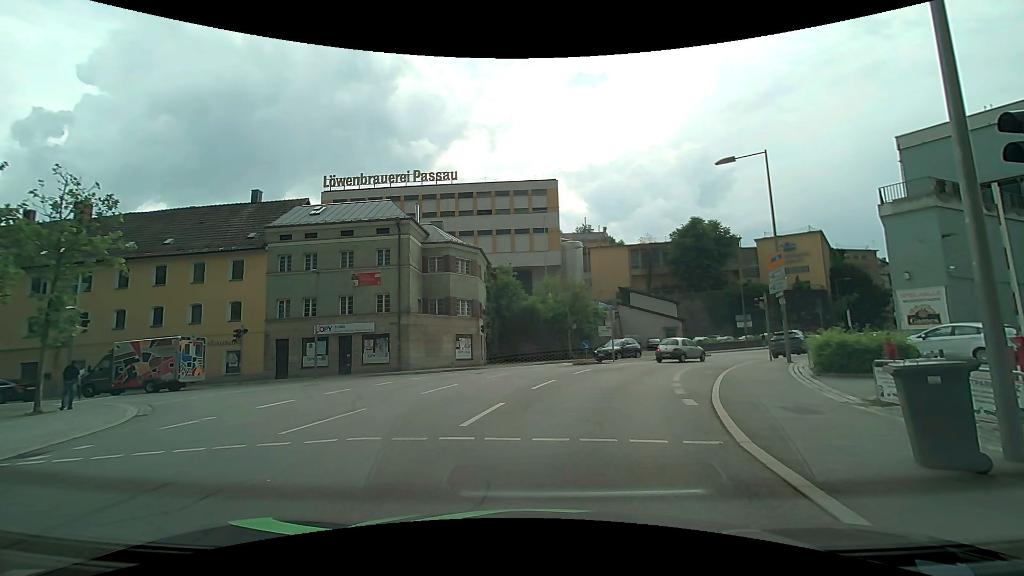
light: Day
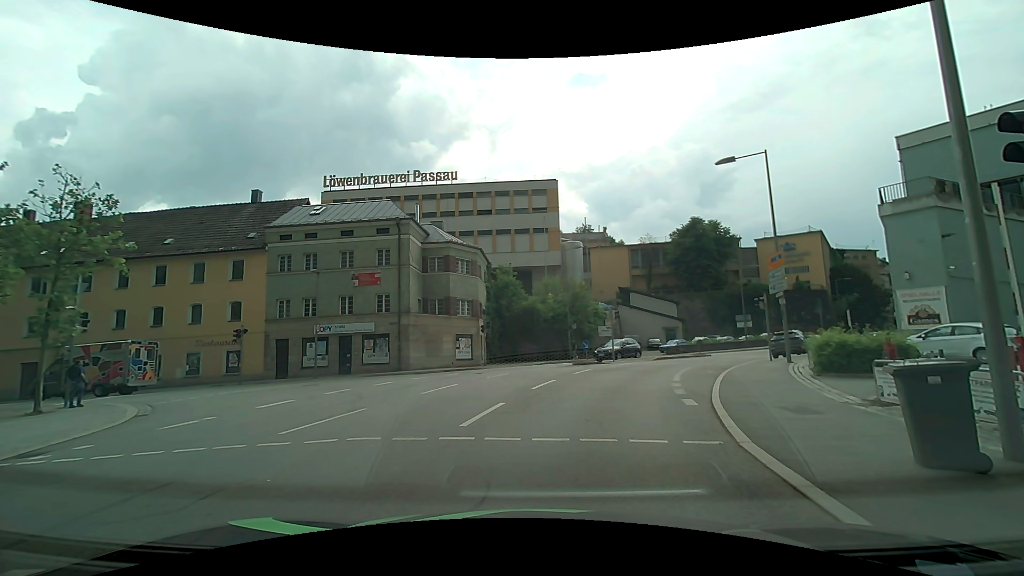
(0.0, 0.0) m; 0°
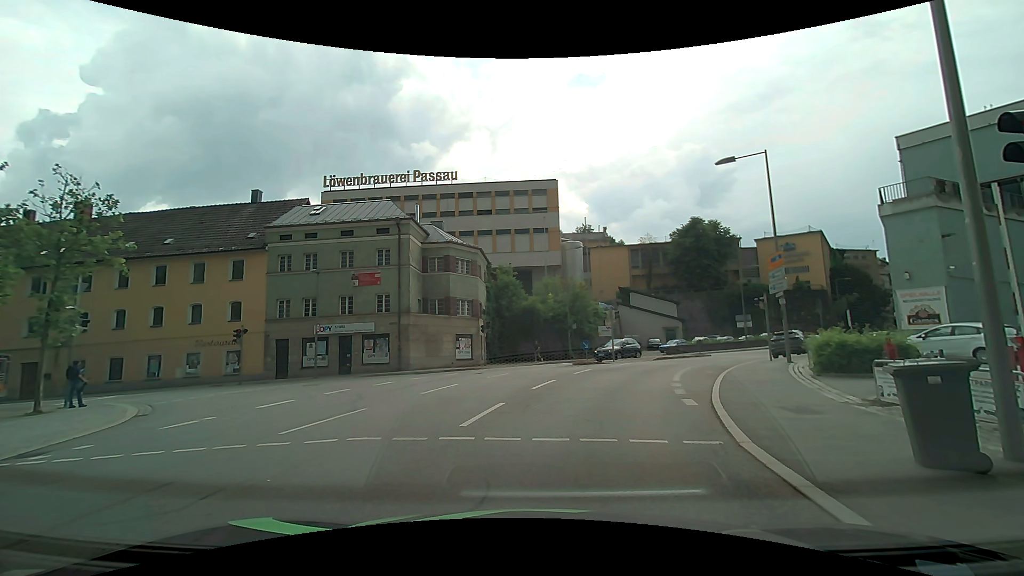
(0.0, 0.0) m; 0°
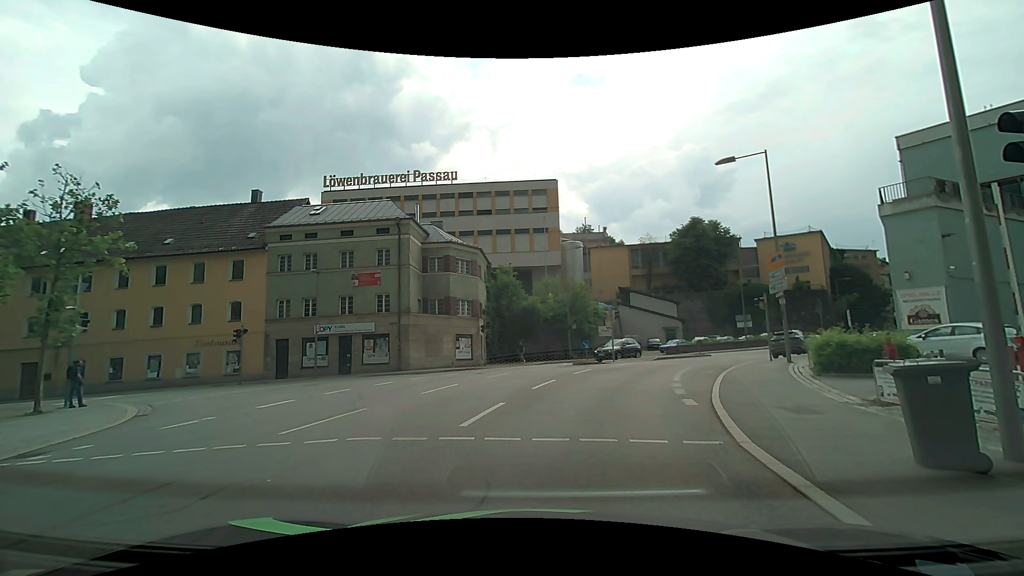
(0.0, 0.0) m; 0°
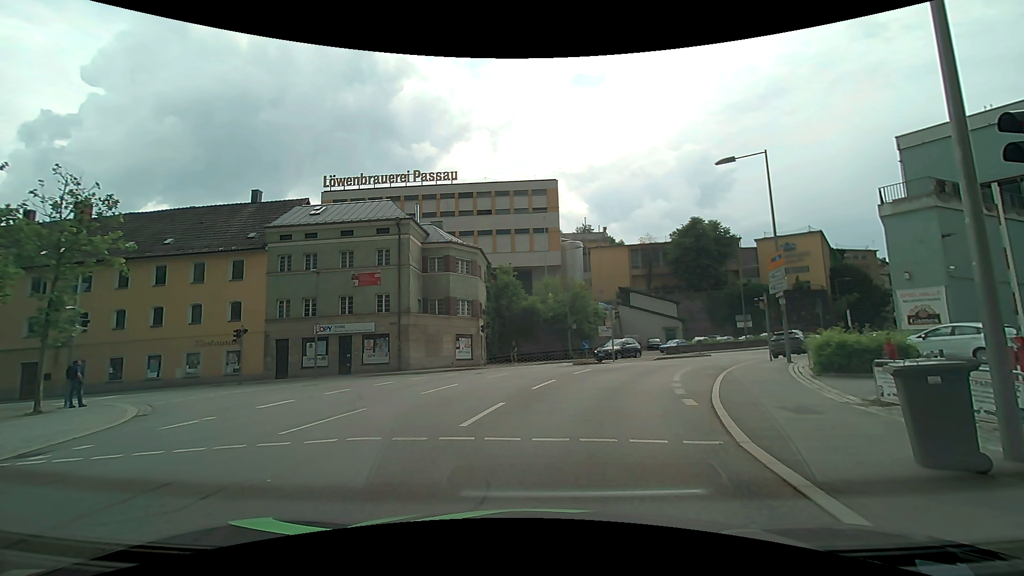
(0.0, 0.0) m; 0°
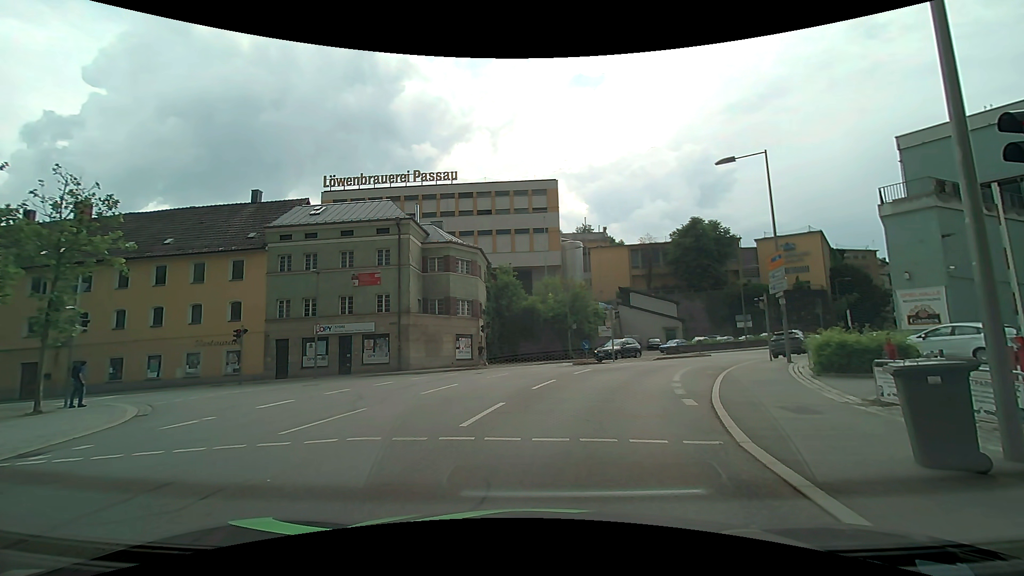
(0.0, 0.0) m; 0°
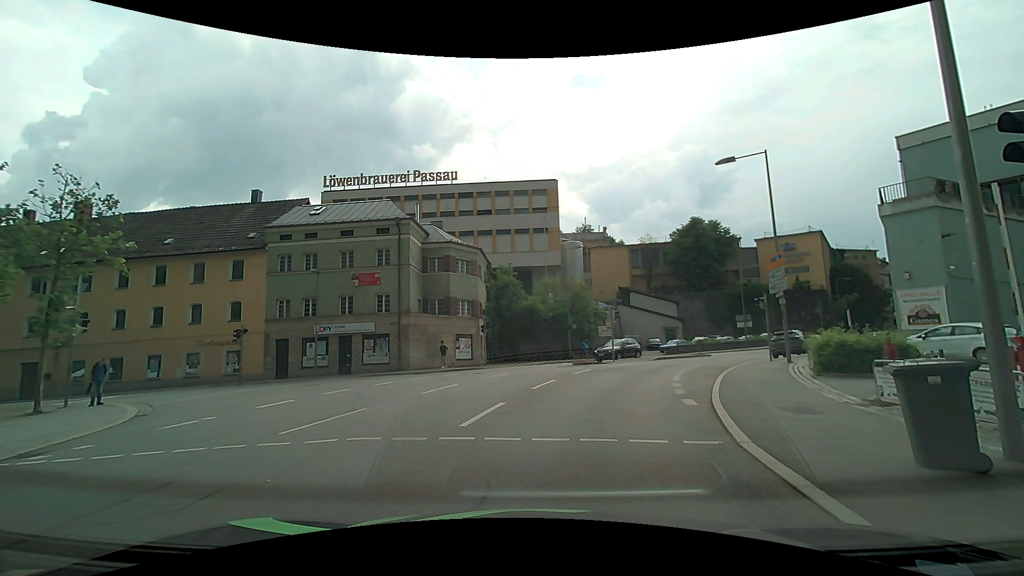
(0.0, 0.0) m; 0°
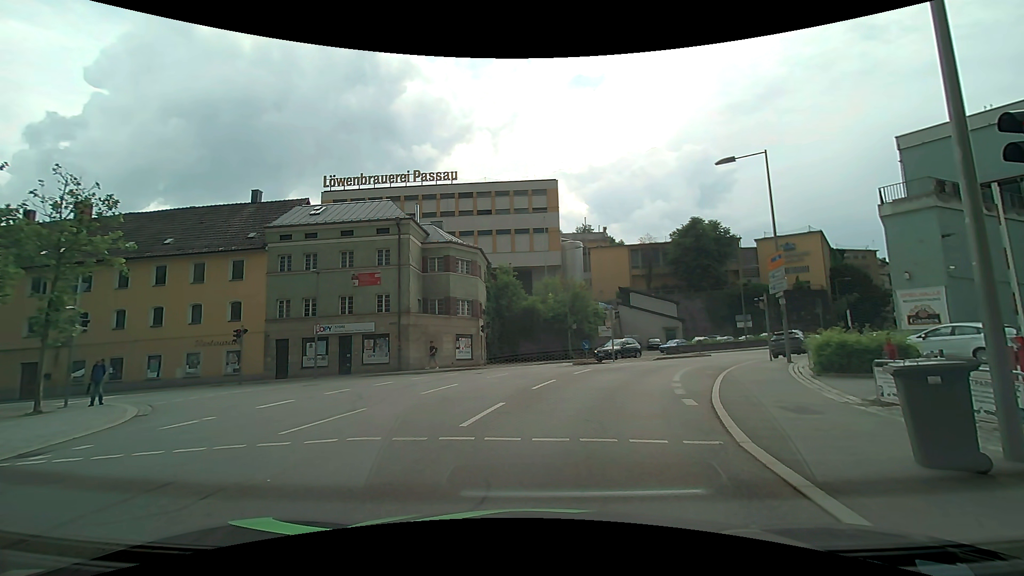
(0.0, 0.0) m; 0°
(0, +10) (+2, +20) (+6, +29) (+11, +38) (+17, +46) (+24, +53) (+30, +61) (+37, +68) (+45, +75) (+52, +81) m
